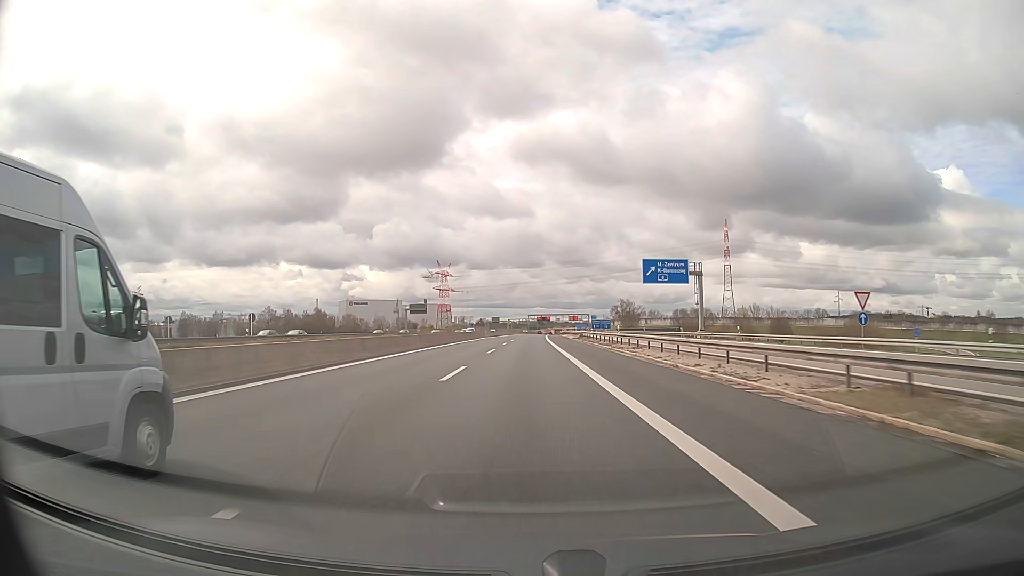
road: motorway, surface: asphalt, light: Day
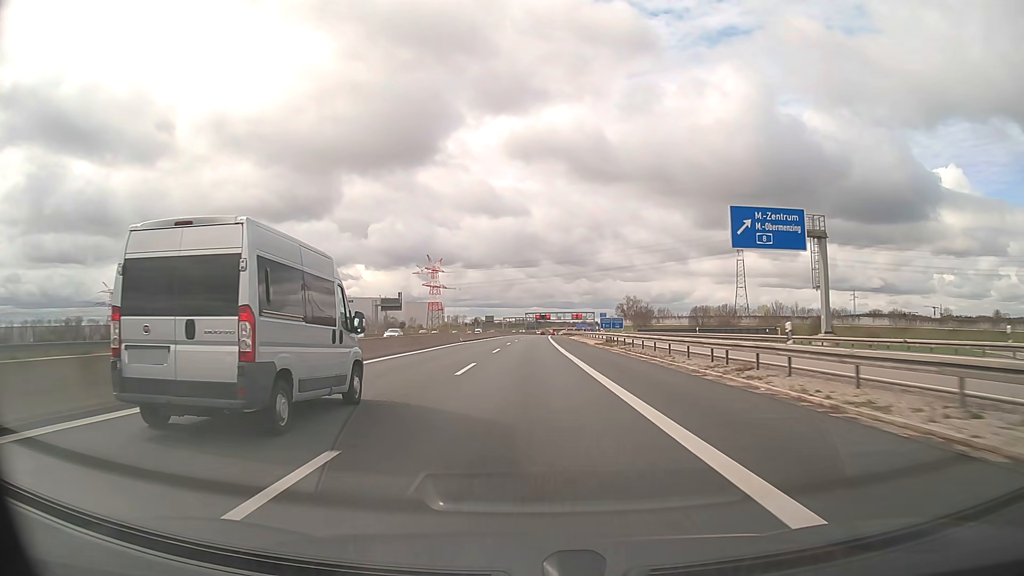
(0.0, +33.7) m; 0°
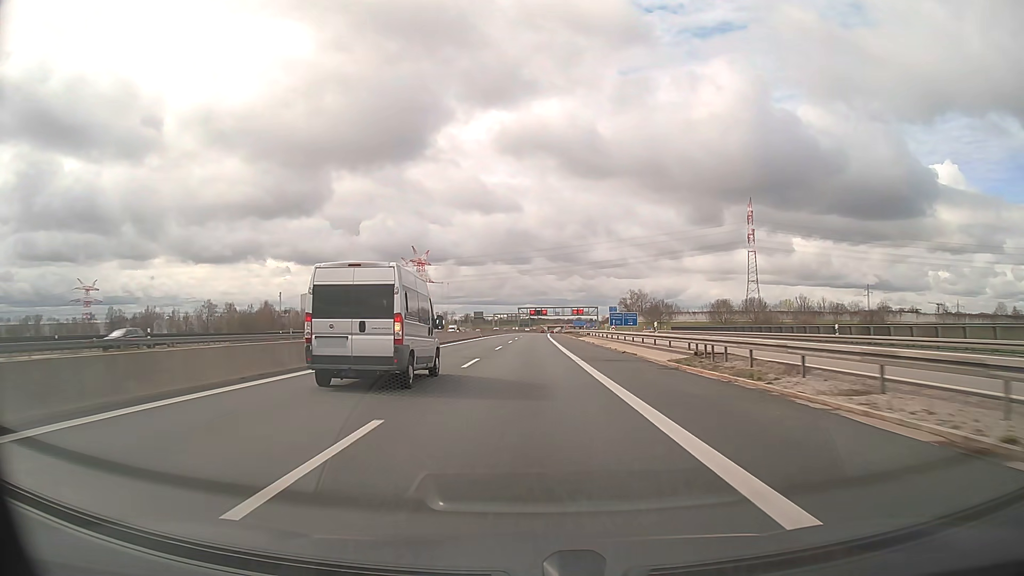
(+0.2, +33.6) m; +1°
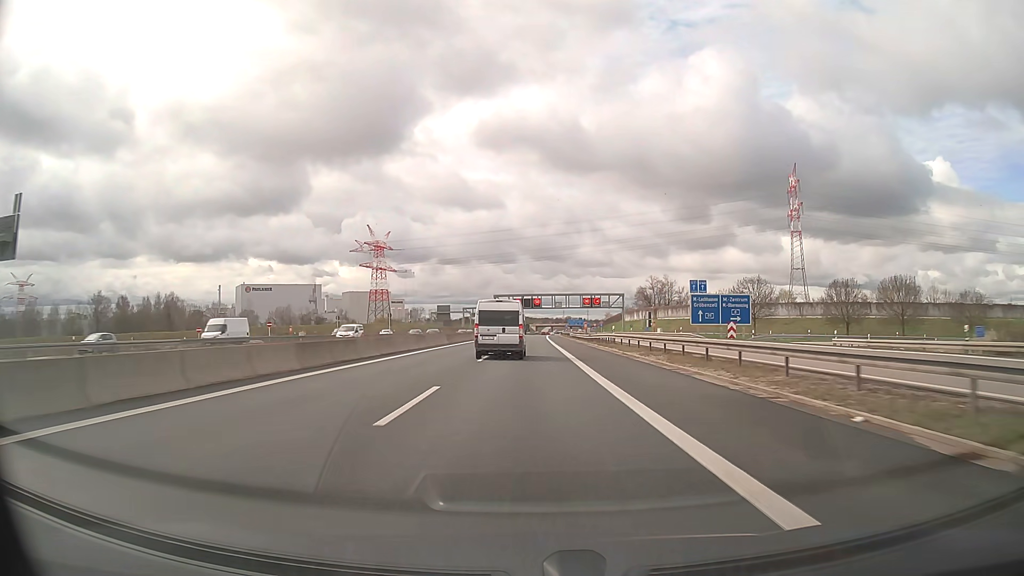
(+1.0, +84.1) m; +1°
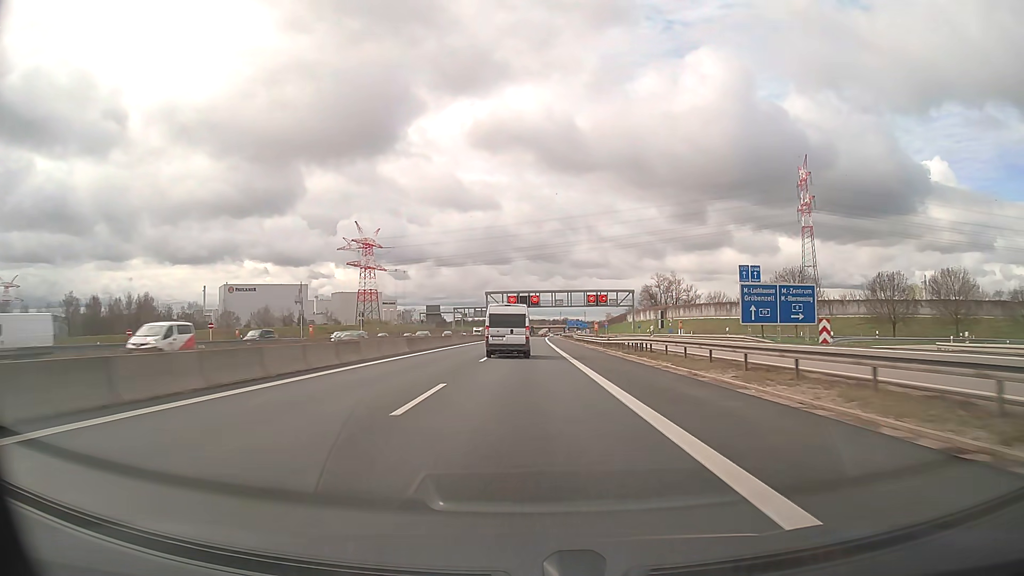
(0.0, +16.8) m; 0°
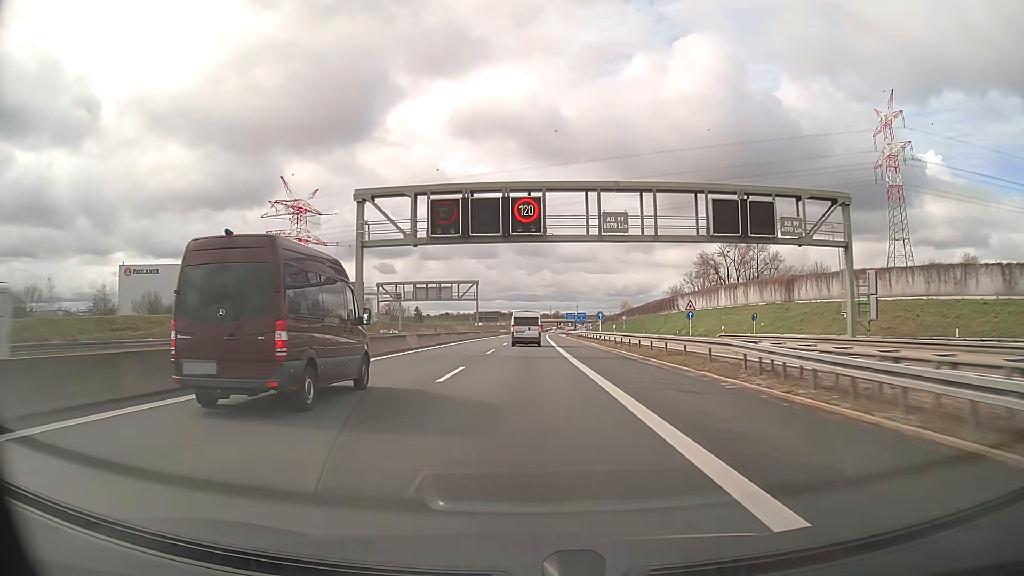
(+0.7, +84.2) m; +1°
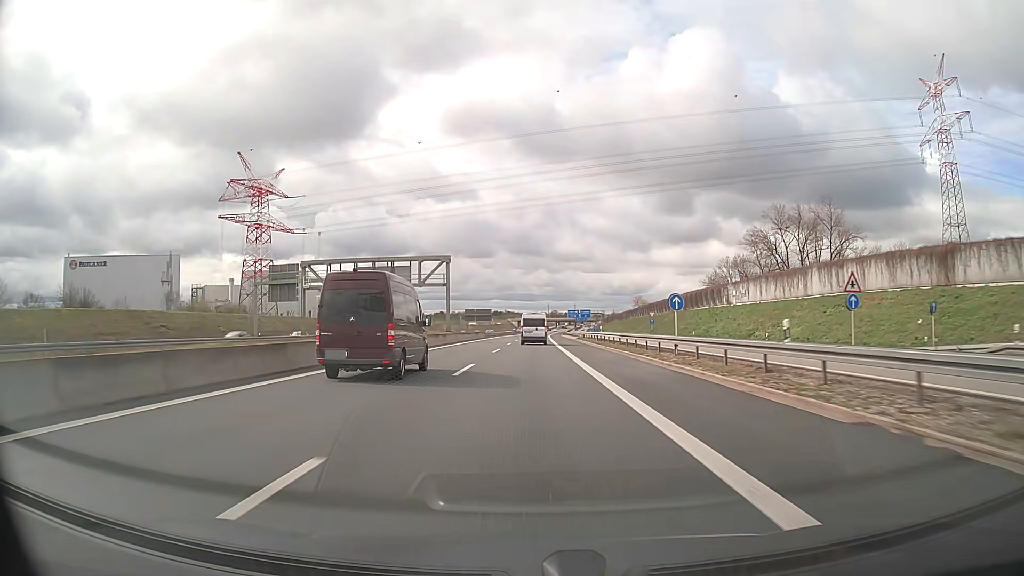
(+0.1, +33.7) m; 0°
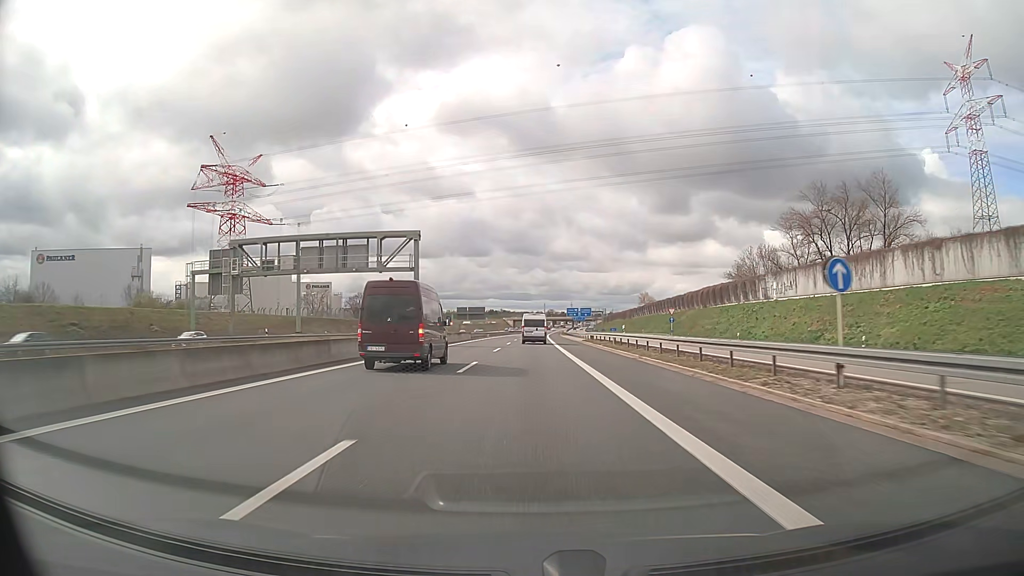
(0.0, +16.9) m; 0°
(0, +10) (0, +20) (0, +30) (0, +40) (0, +50) (0, +60) (+1, +70) (+1, +80) (+1, +90) (+1, +100) m
